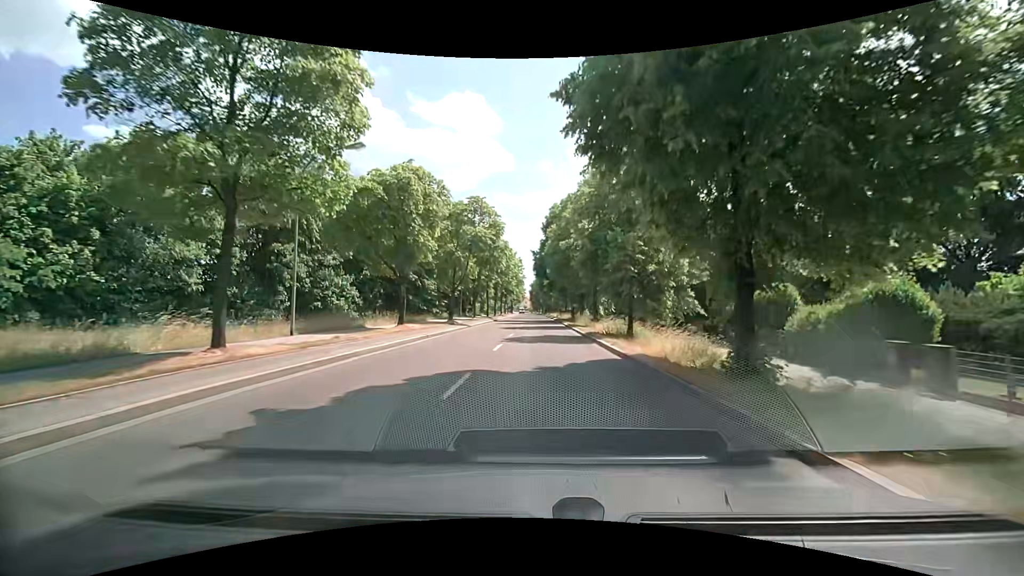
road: secondary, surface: asphalt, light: Day
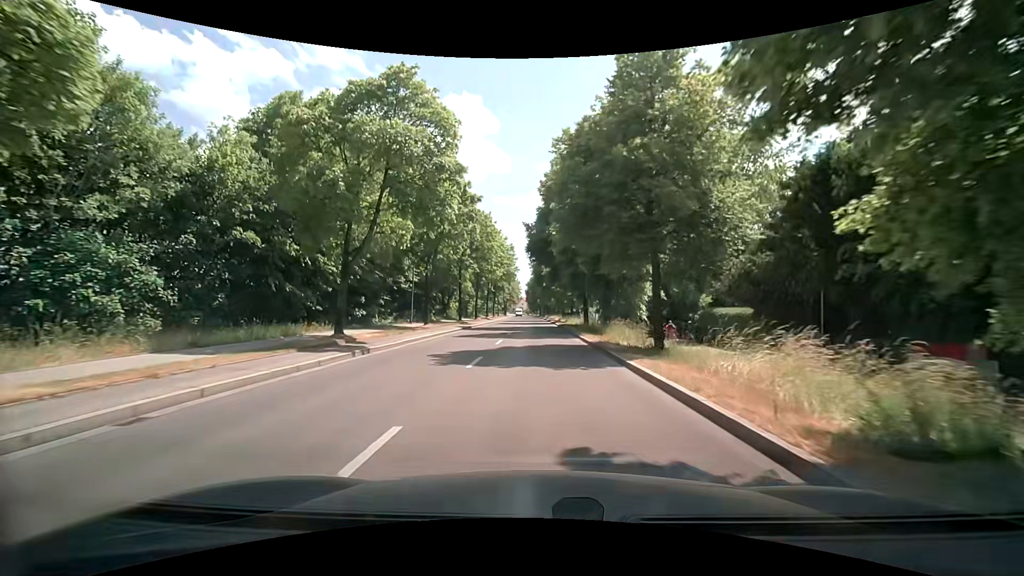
(+0.3, +22.6) m; +1°
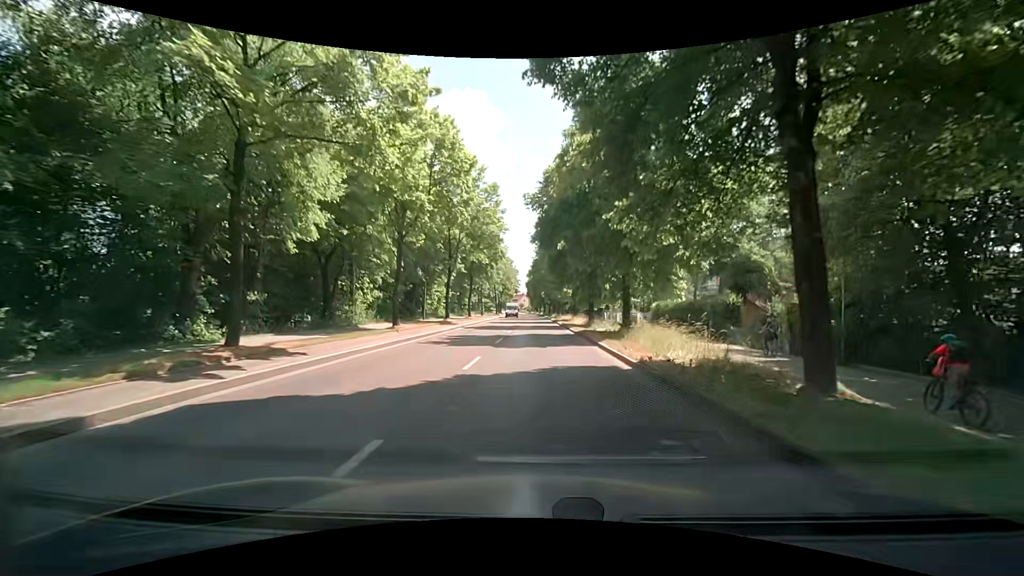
(-0.2, +36.9) m; 0°
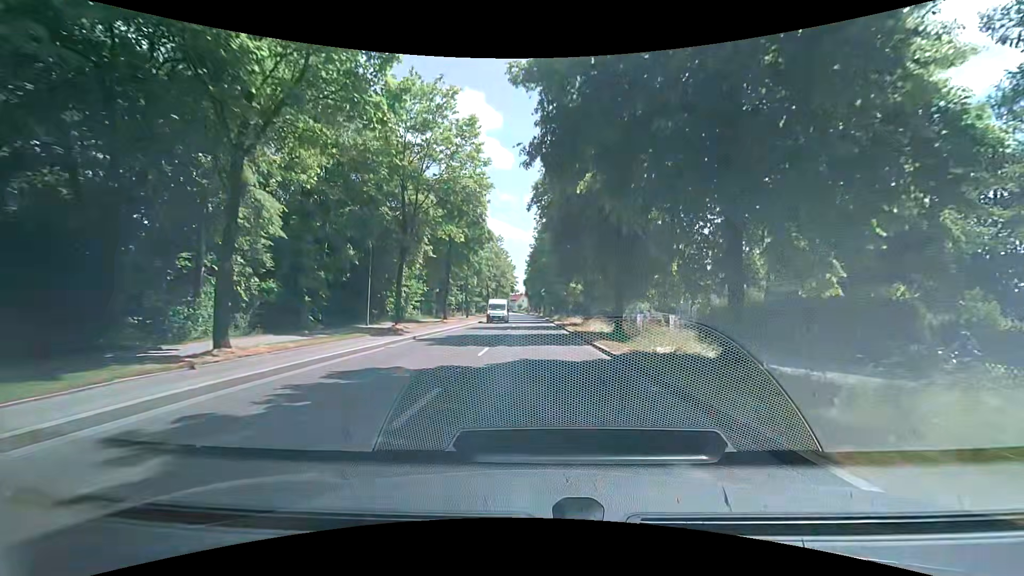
(0.0, +14.5) m; +1°
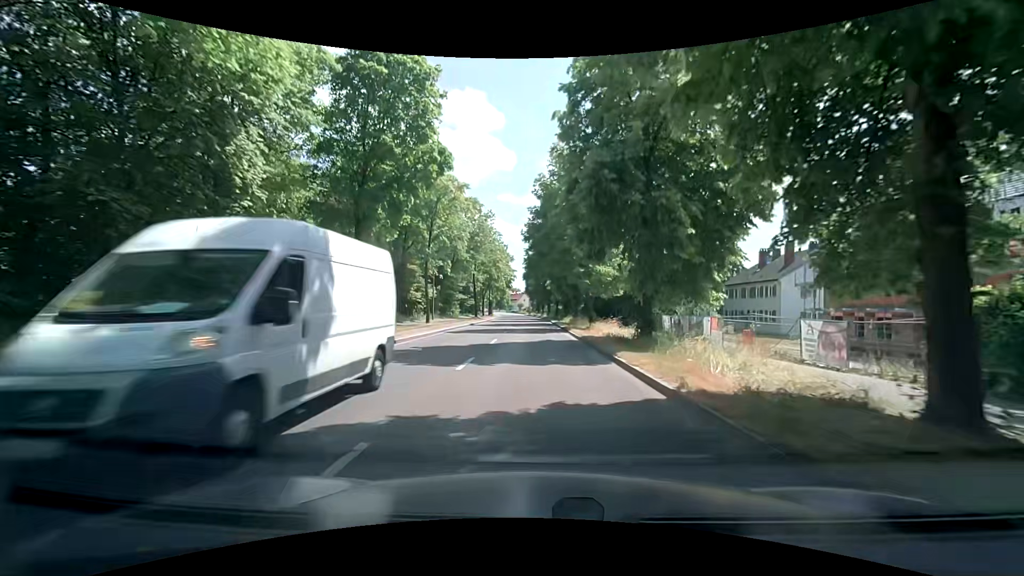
(-0.3, +21.6) m; -1°
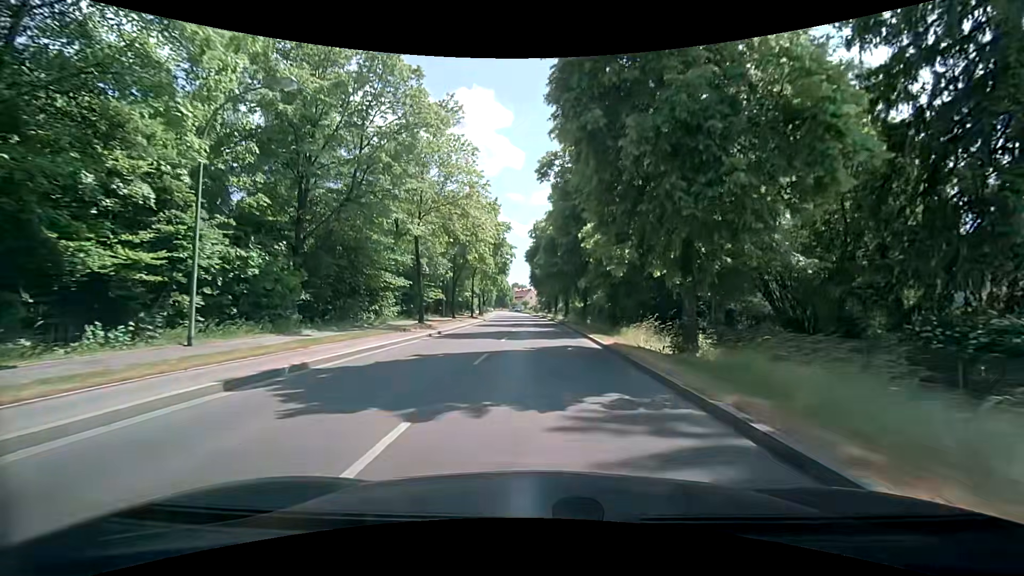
(-0.1, +35.3) m; 0°
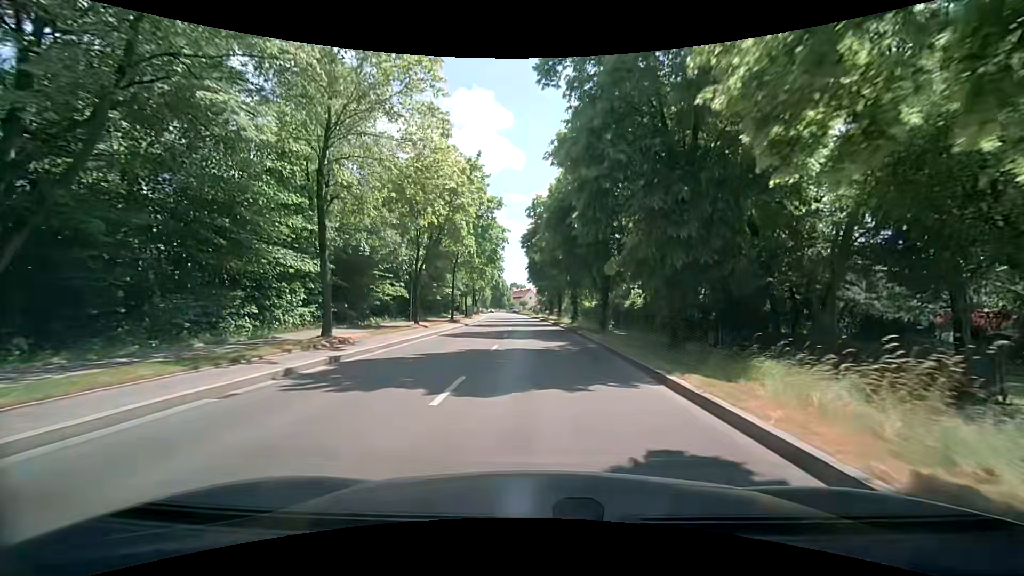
(0.0, +14.0) m; 0°
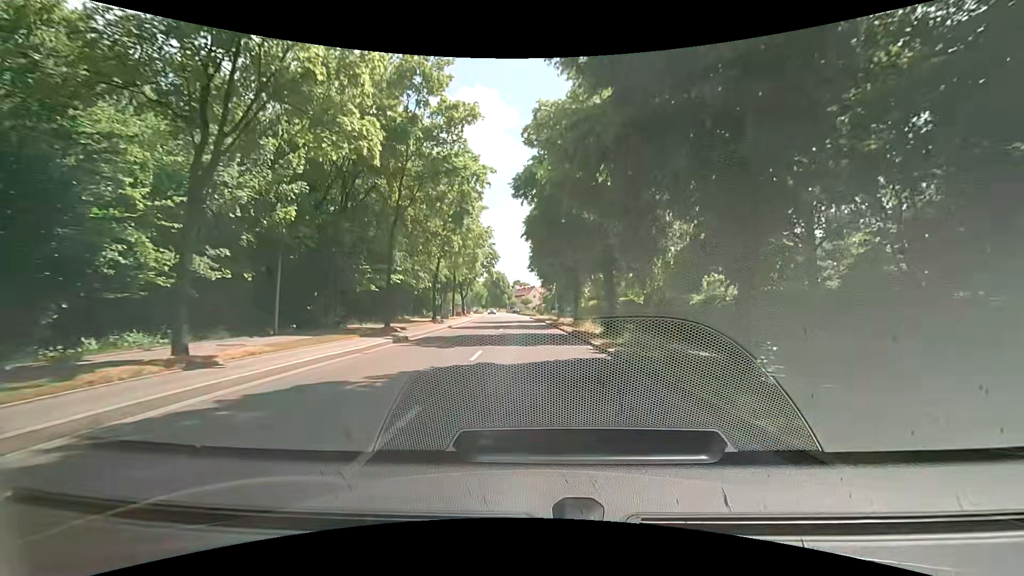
(0.0, +21.2) m; -1°
(0, +10) (0, +20) (0, +30) (0, +40) (-1, +50) (-1, +60) (-2, +70) (-2, +80) (-3, +90) (-4, +100) m
